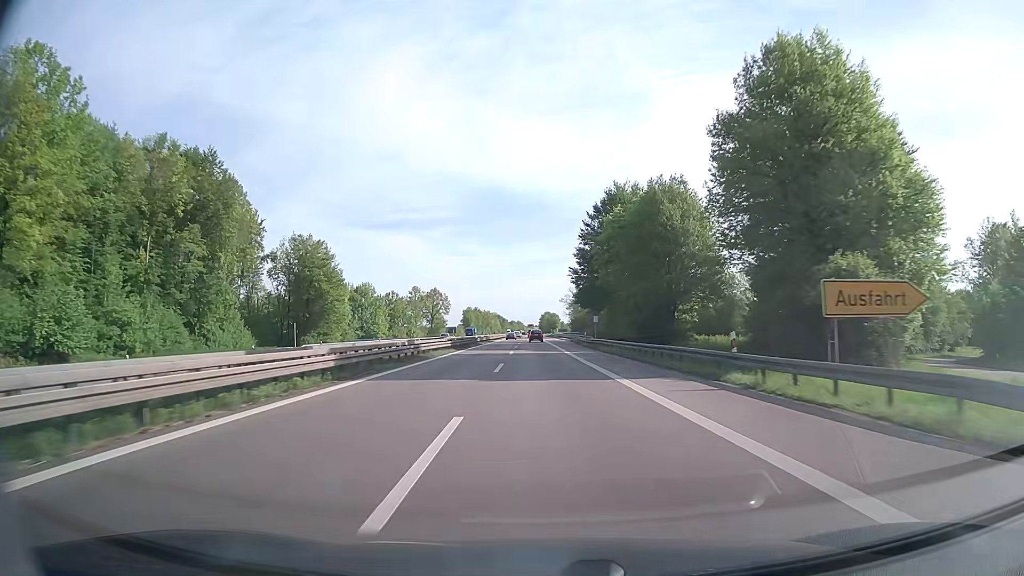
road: trunk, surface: asphalt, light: Day
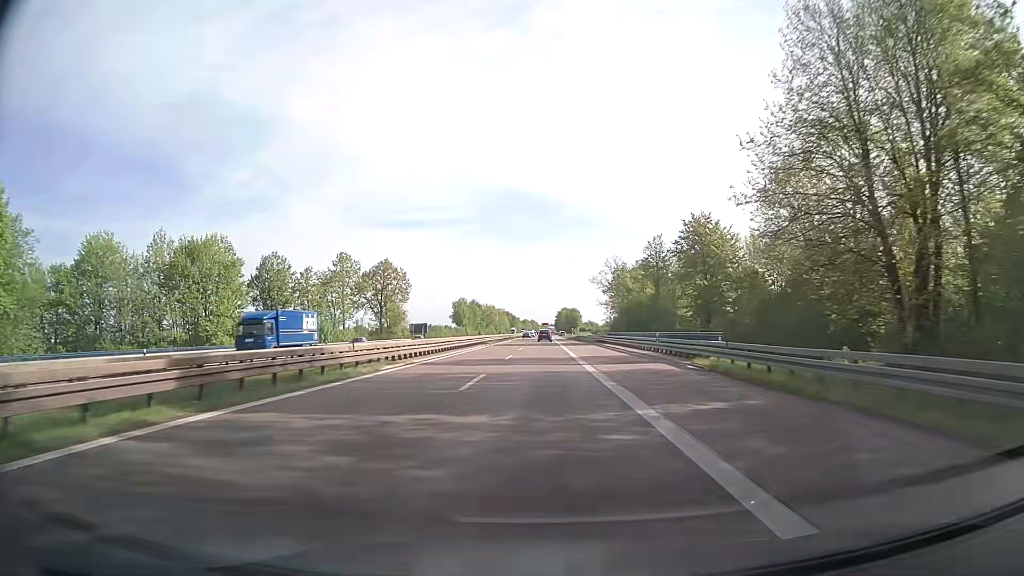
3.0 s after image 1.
(-1.0, +79.2) m; -1°
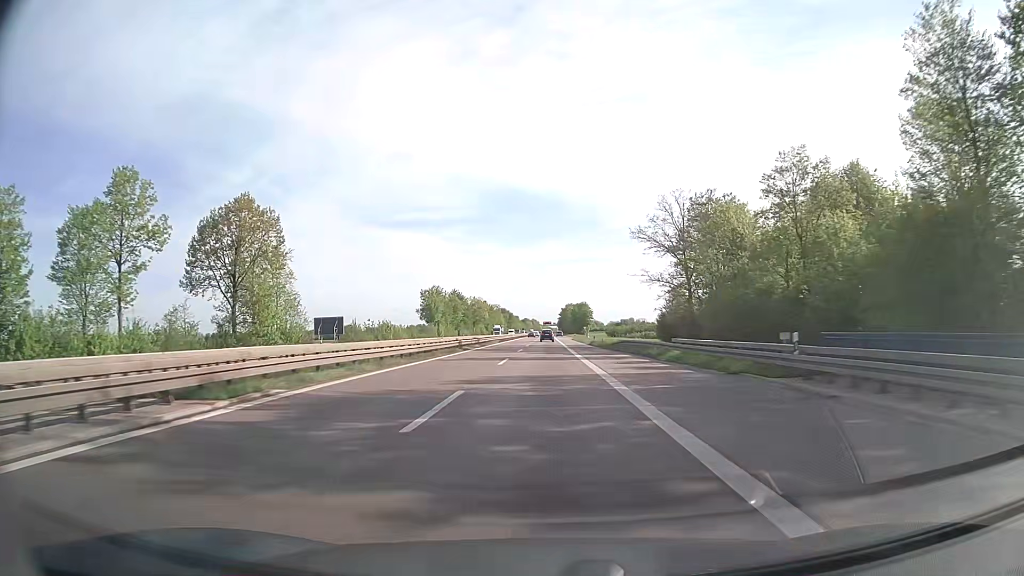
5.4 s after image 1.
(0.0, +61.0) m; 0°
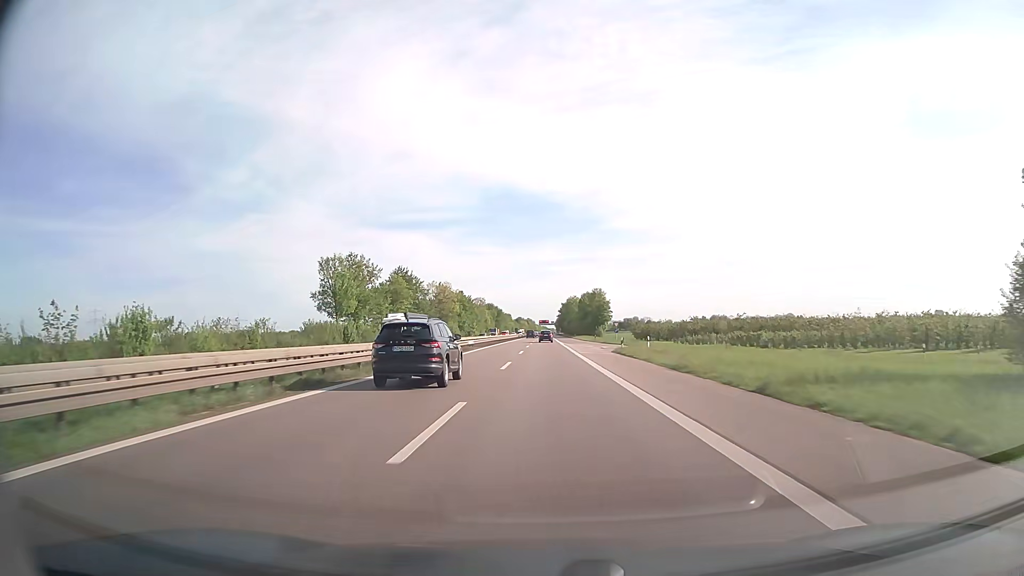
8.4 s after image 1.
(-0.2, +74.3) m; 0°
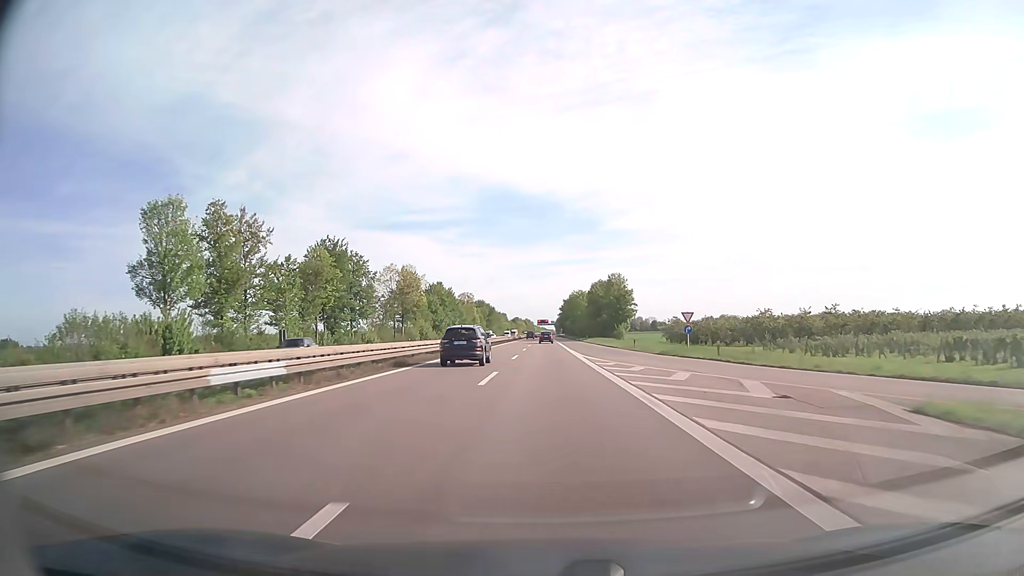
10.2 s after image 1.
(0.0, +43.9) m; 0°
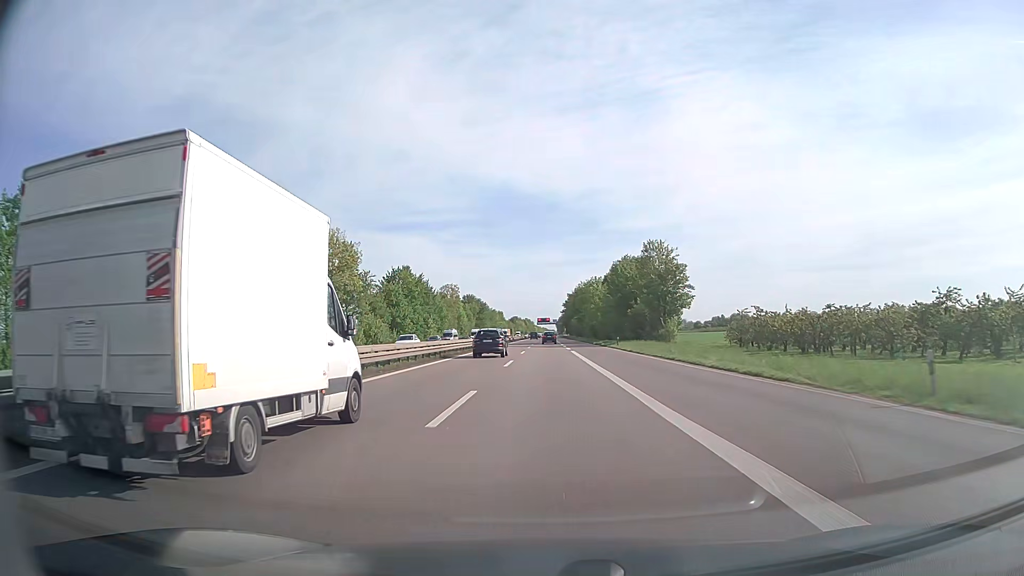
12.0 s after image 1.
(0.0, +43.7) m; 0°
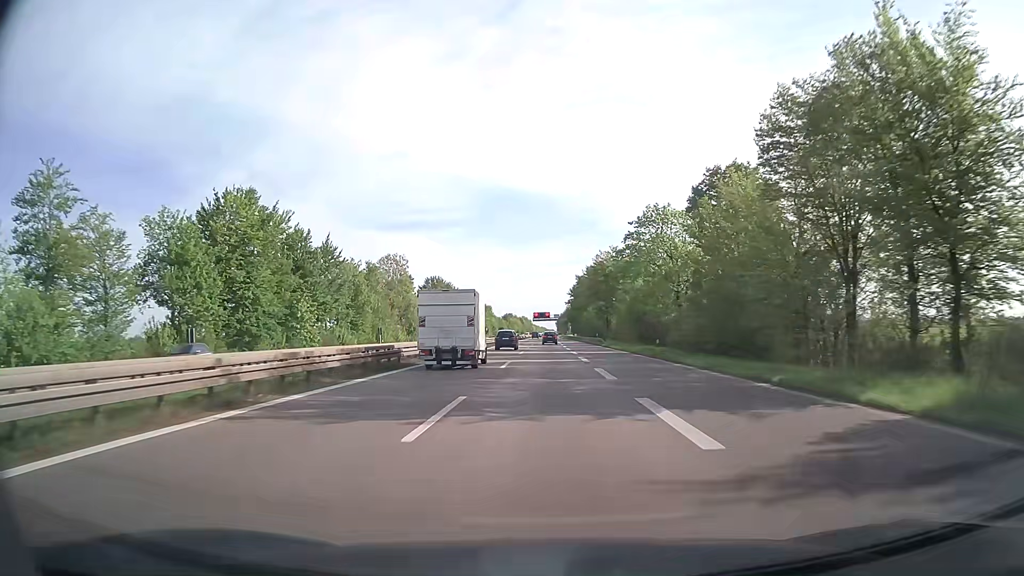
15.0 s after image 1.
(+0.3, +73.9) m; 0°
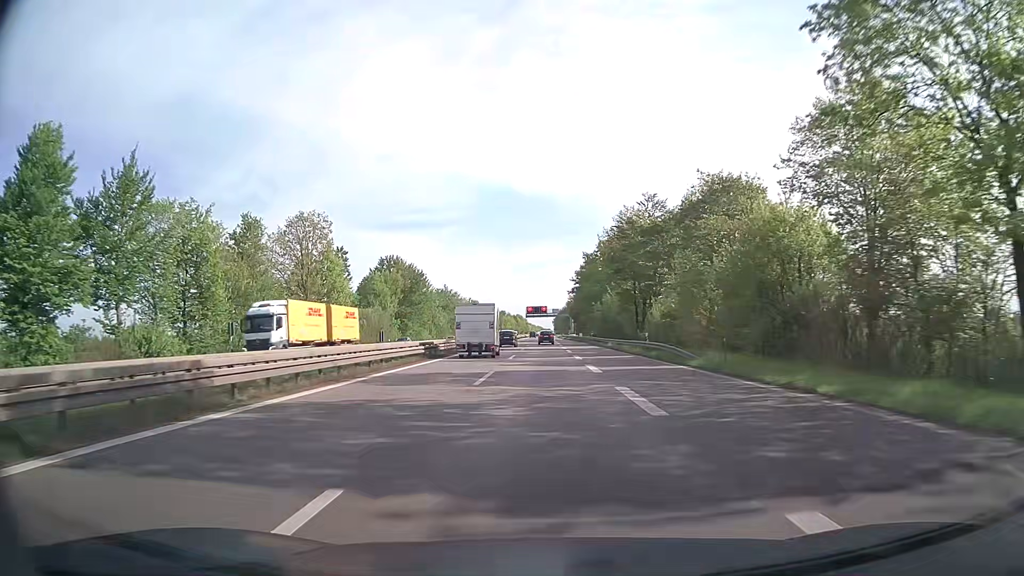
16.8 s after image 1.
(+0.1, +44.9) m; 0°
(0, +10) (0, +20) (0, +30) (0, +40) (0, +50) (0, +60) (0, +70) (0, +80) (0, +90) (0, +100) m
